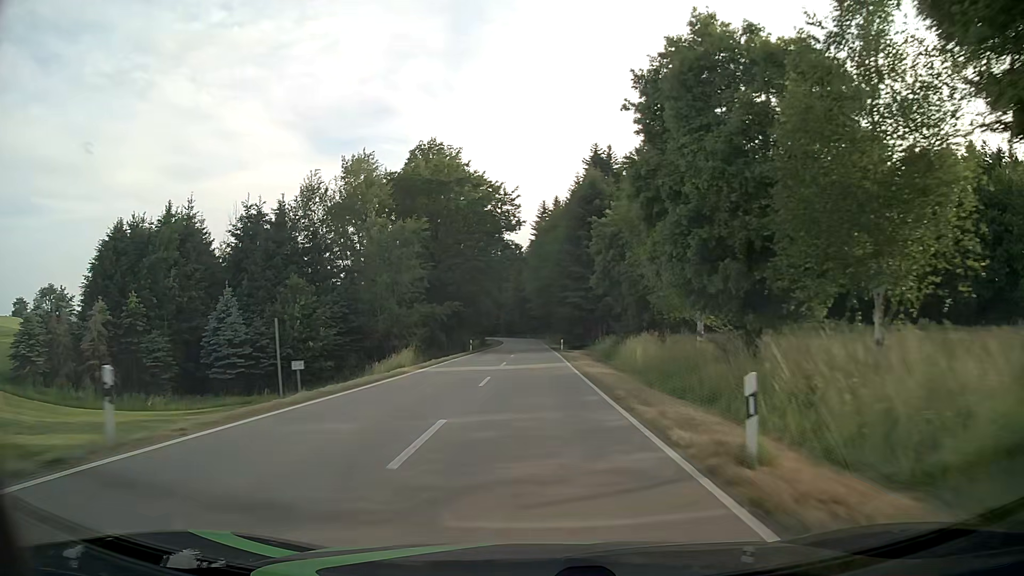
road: tertiary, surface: asphalt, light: Day
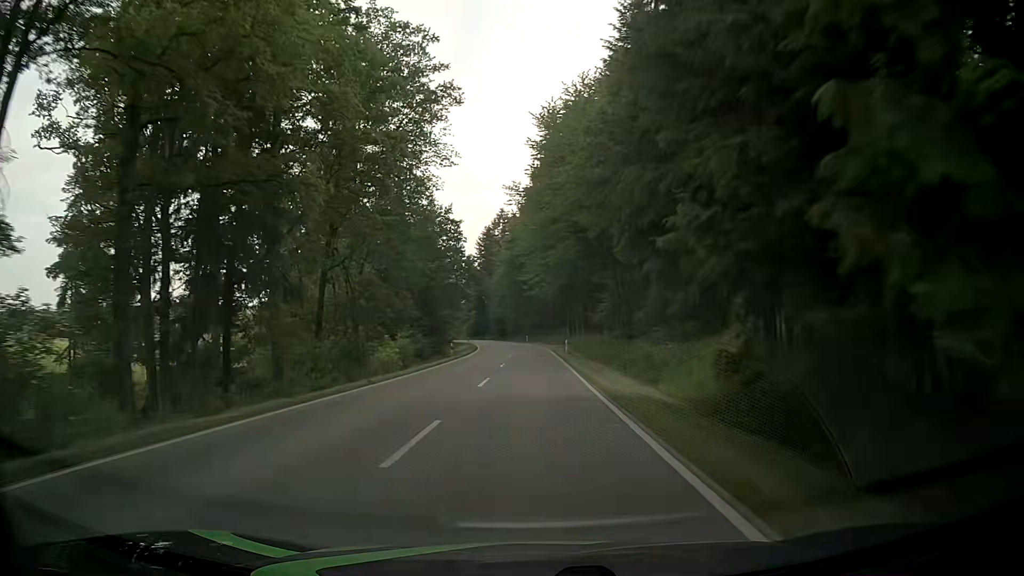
(0.0, +59.5) m; -1°
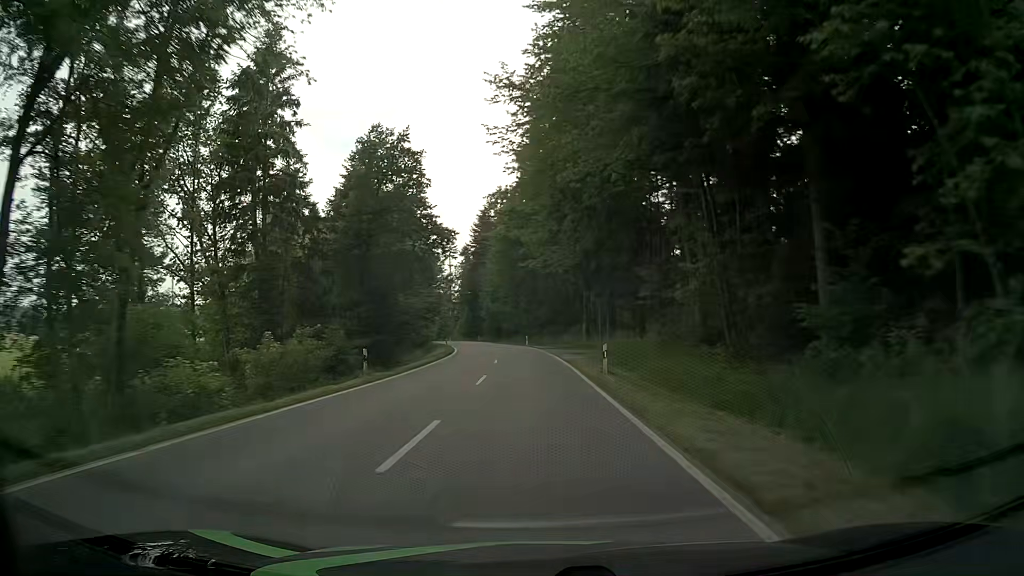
(+0.1, +24.3) m; 0°
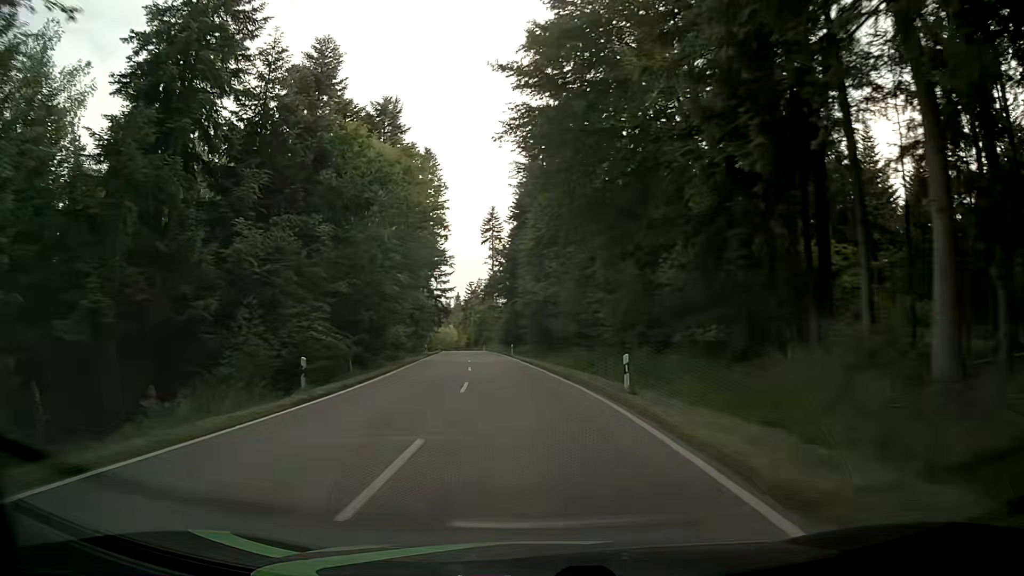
(-1.6, +49.4) m; -6°
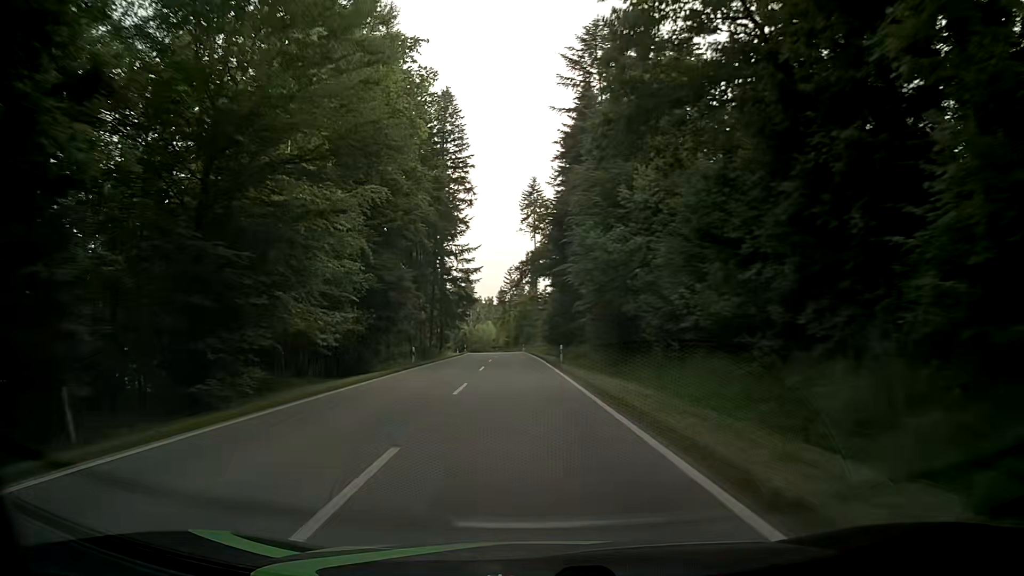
(-0.6, +25.0) m; -4°
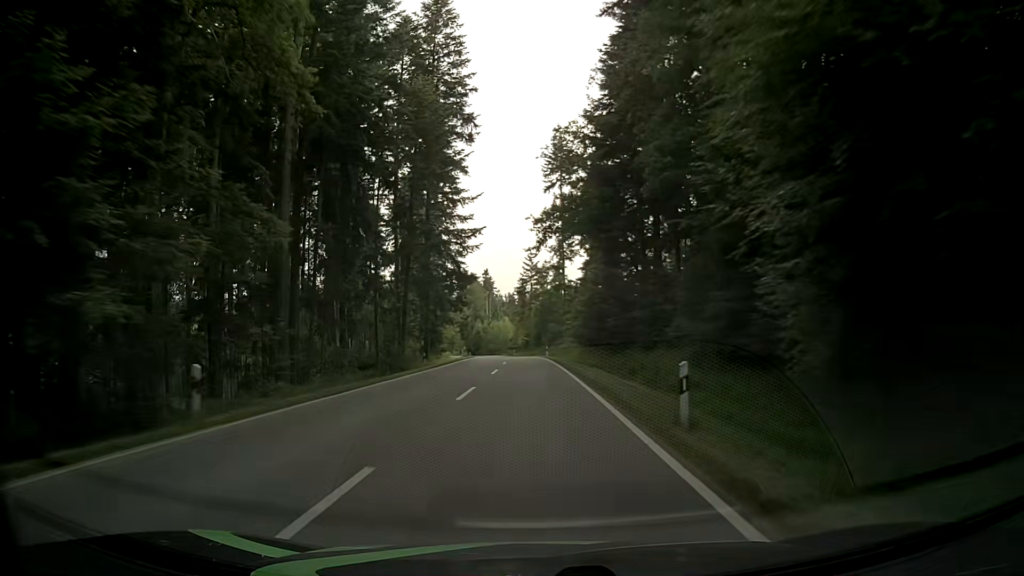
(-0.3, +25.1) m; -2°
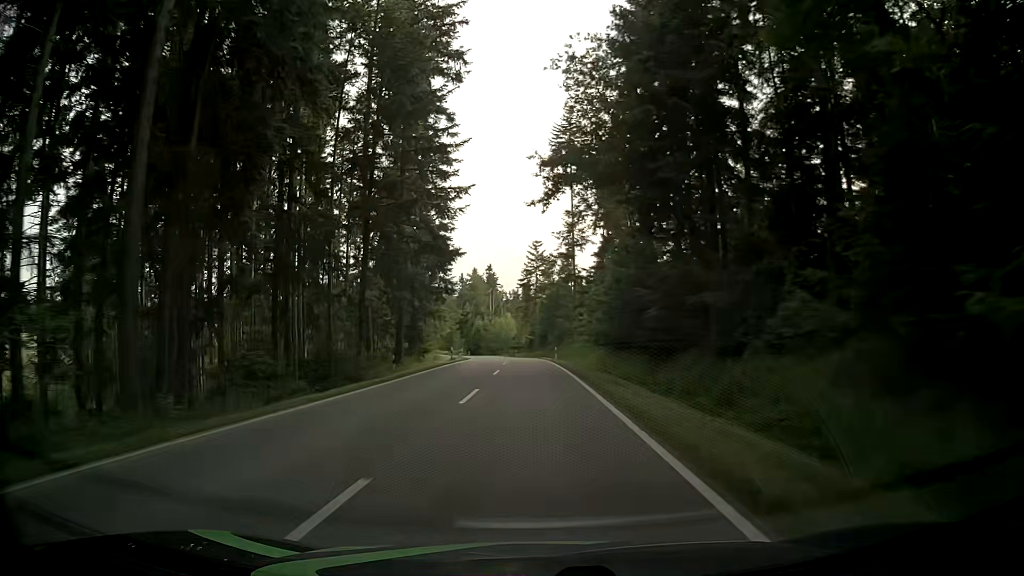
(0.0, +12.5) m; 0°
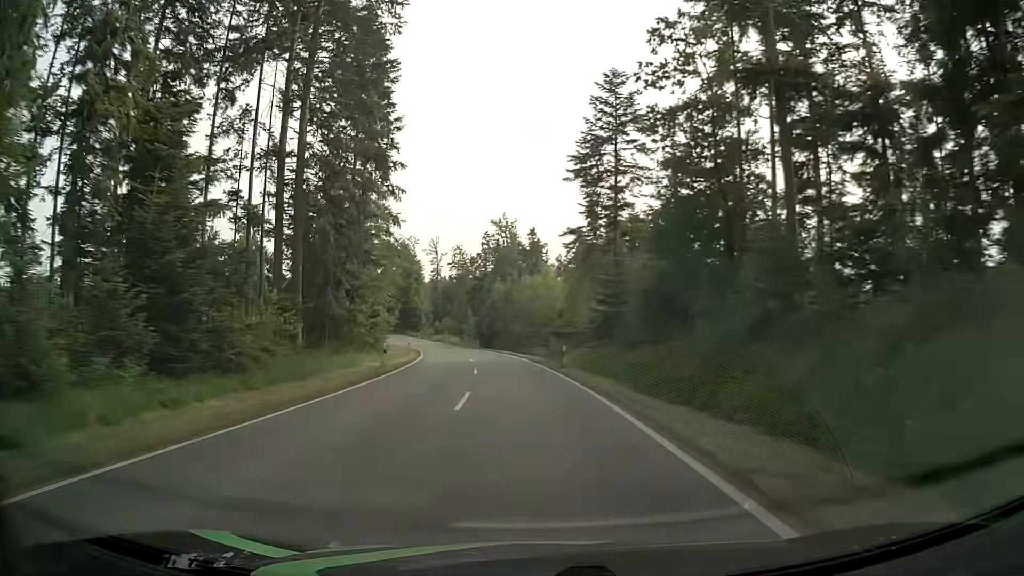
(-2.0, +61.7) m; -5°
(0, +10) (0, +20) (-1, +30) (-2, +40) (-3, +50) (-5, +60) (-7, +69) (-9, +79) (-12, +89) (-15, +98) m
